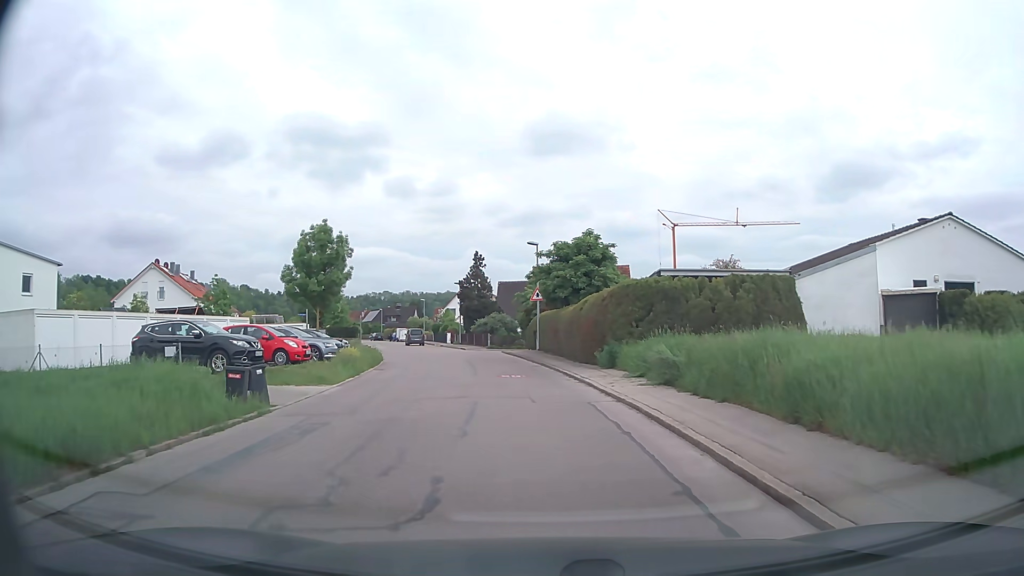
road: tertiary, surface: asphalt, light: Day
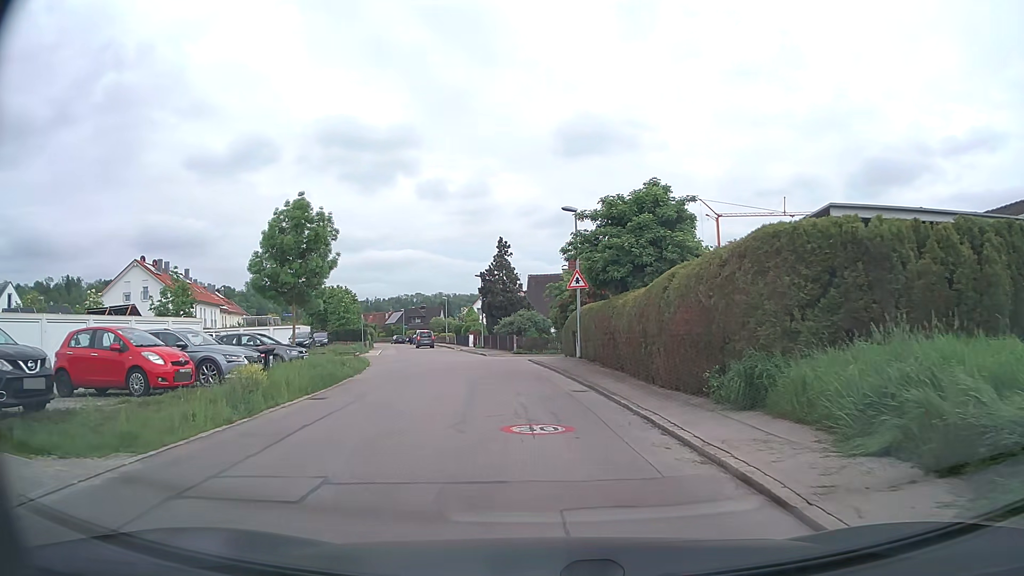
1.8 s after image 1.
(-0.1, +10.8) m; -2°
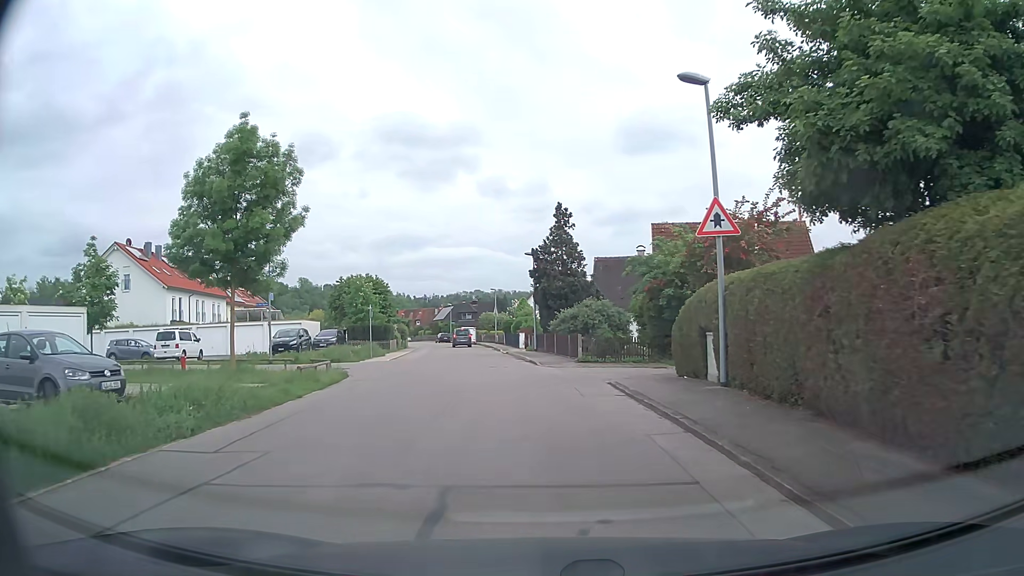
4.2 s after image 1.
(-0.7, +14.3) m; -6°
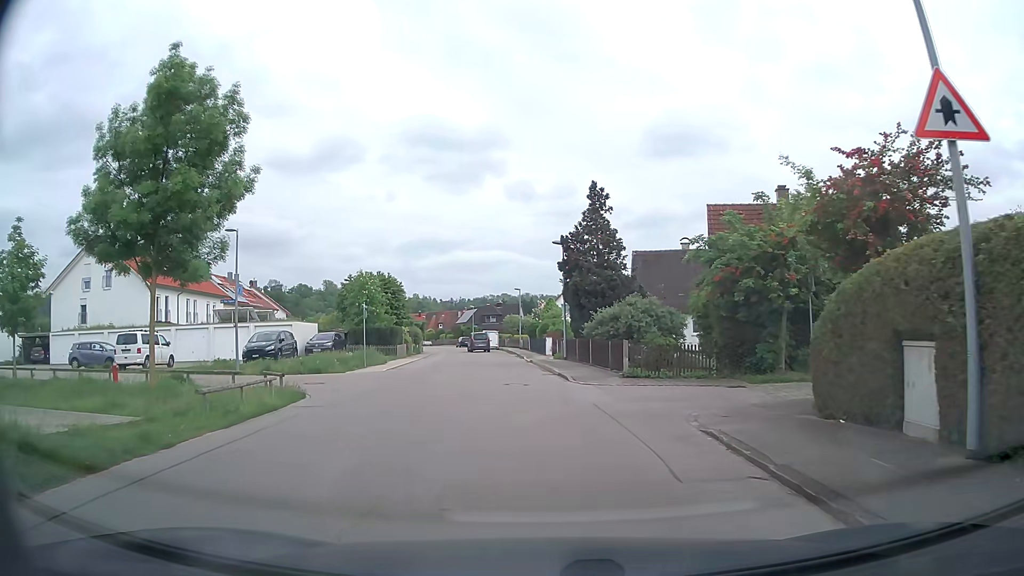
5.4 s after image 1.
(-0.1, +7.1) m; -3°
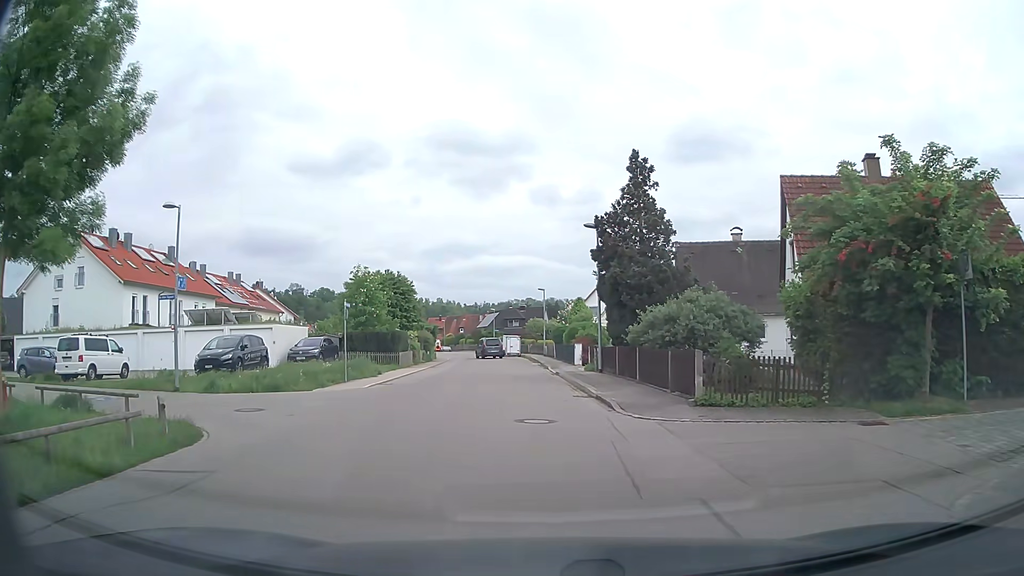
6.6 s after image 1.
(0.0, +7.1) m; -1°
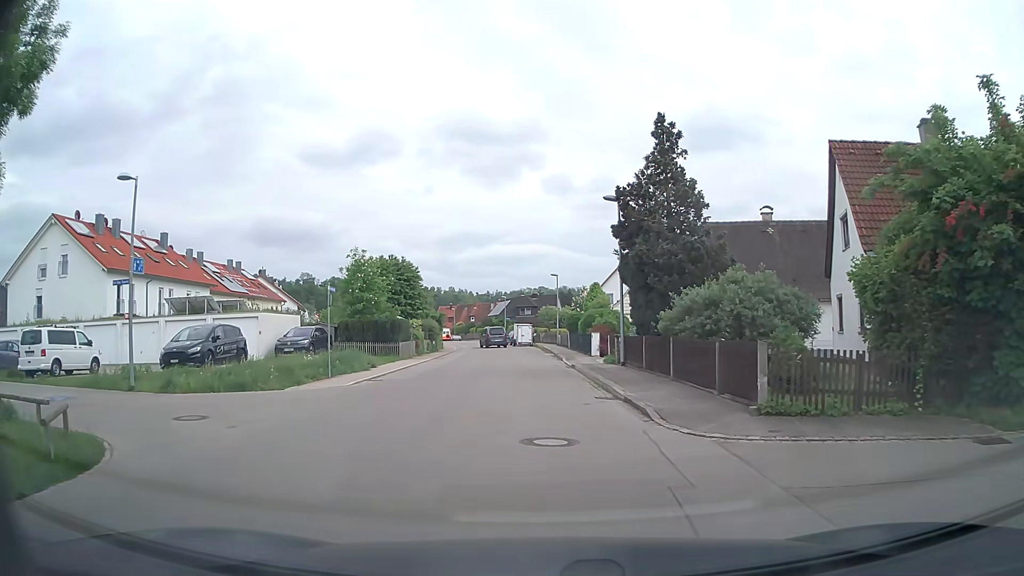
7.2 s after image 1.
(-0.1, +3.5) m; -2°
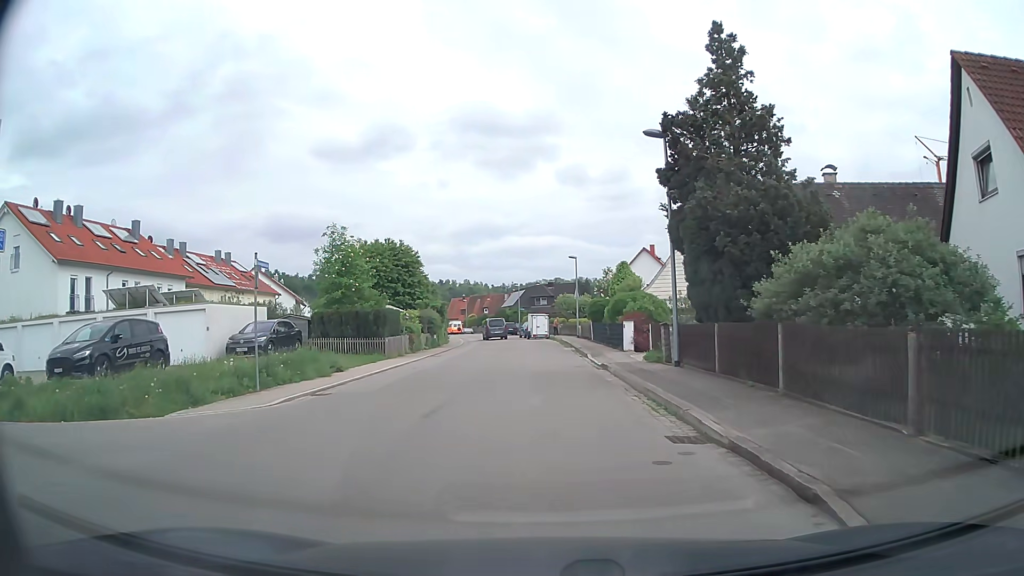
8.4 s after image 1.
(0.0, +7.1) m; -1°
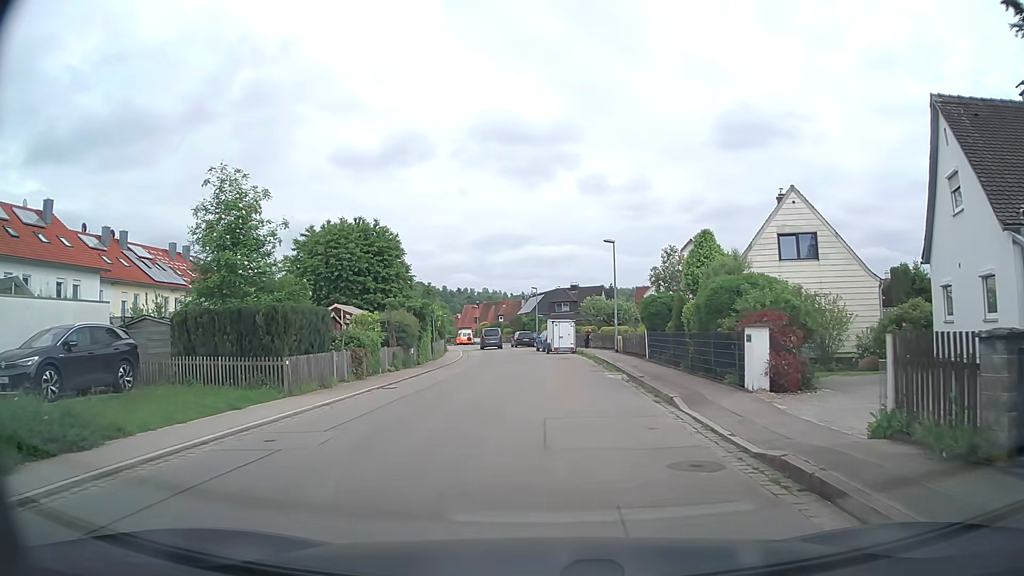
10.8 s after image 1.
(-0.3, +14.2) m; -1°
